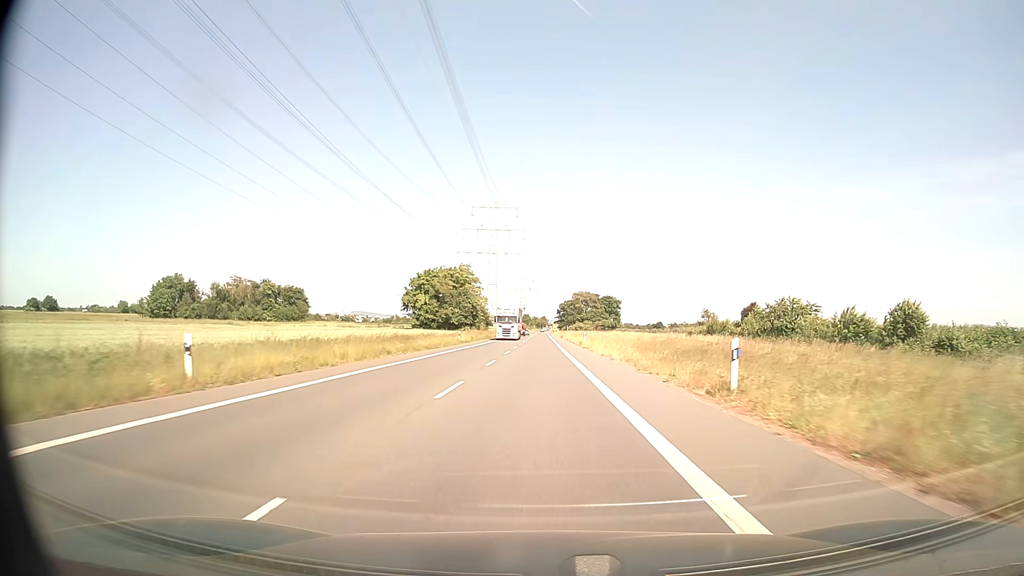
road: secondary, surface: asphalt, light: Day
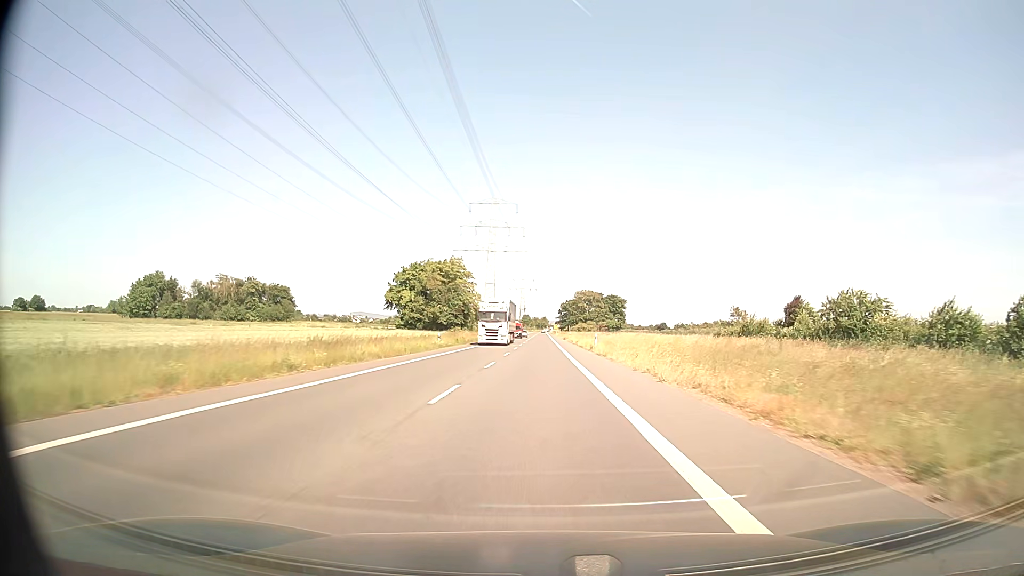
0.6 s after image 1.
(0.0, +12.9) m; 0°
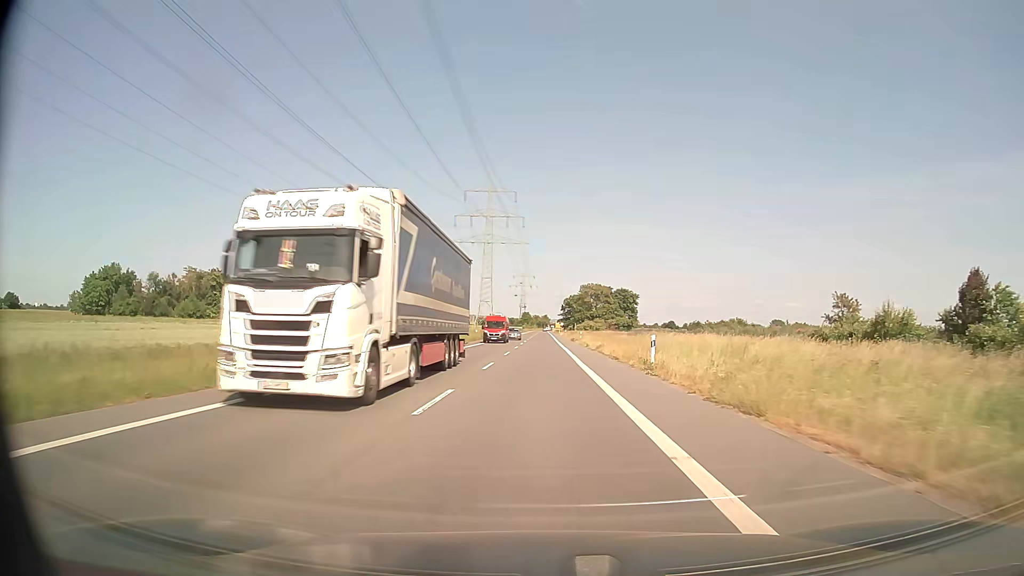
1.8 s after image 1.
(0.0, +25.8) m; 0°
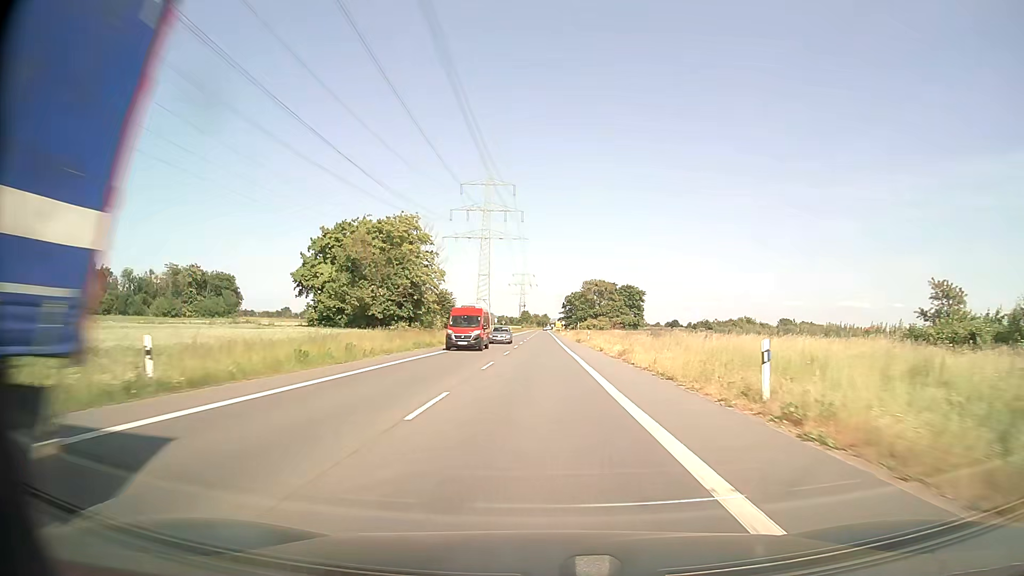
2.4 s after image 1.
(0.0, +12.8) m; 0°
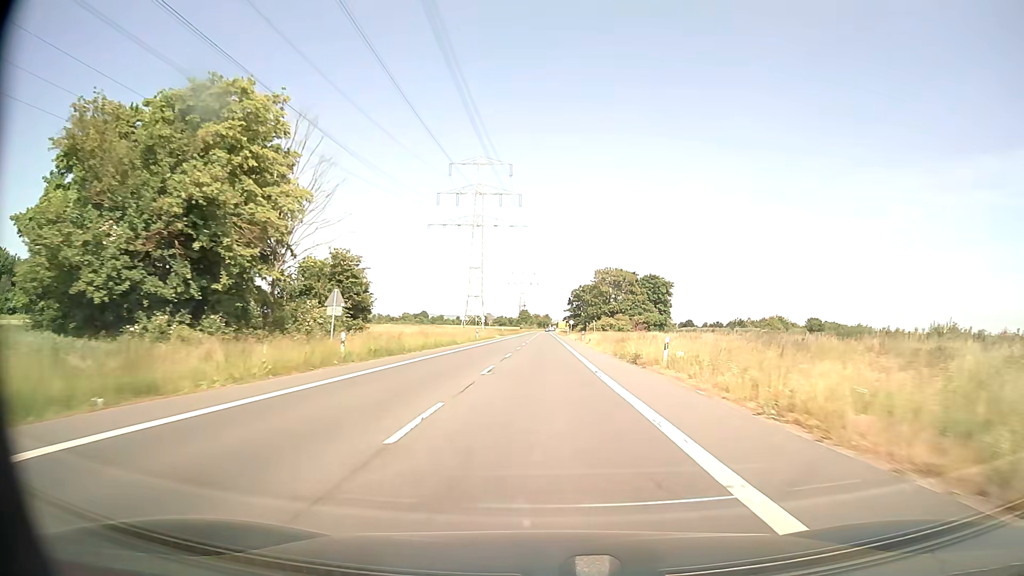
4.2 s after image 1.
(0.0, +38.1) m; 0°
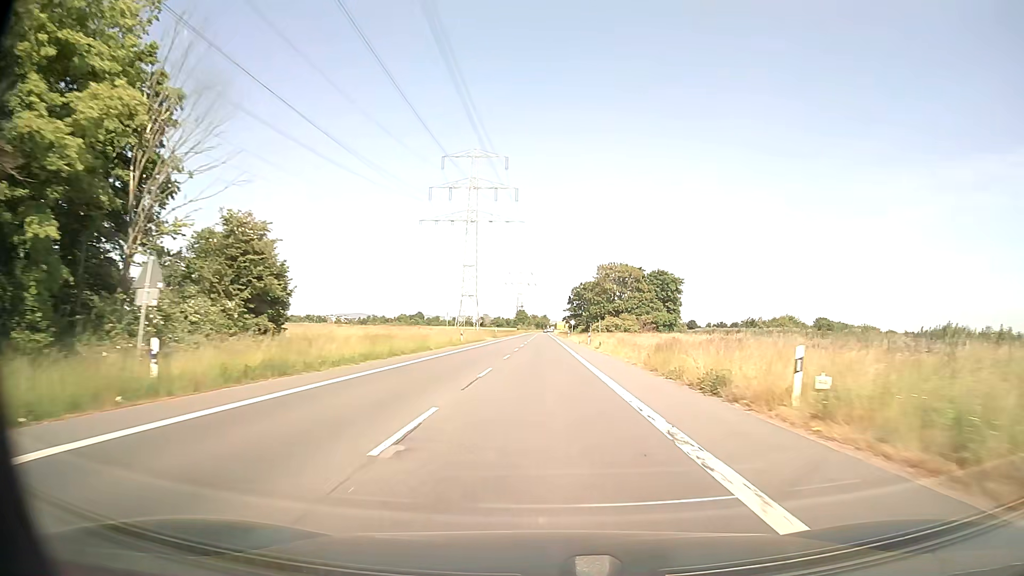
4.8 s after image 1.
(0.0, +12.7) m; 0°
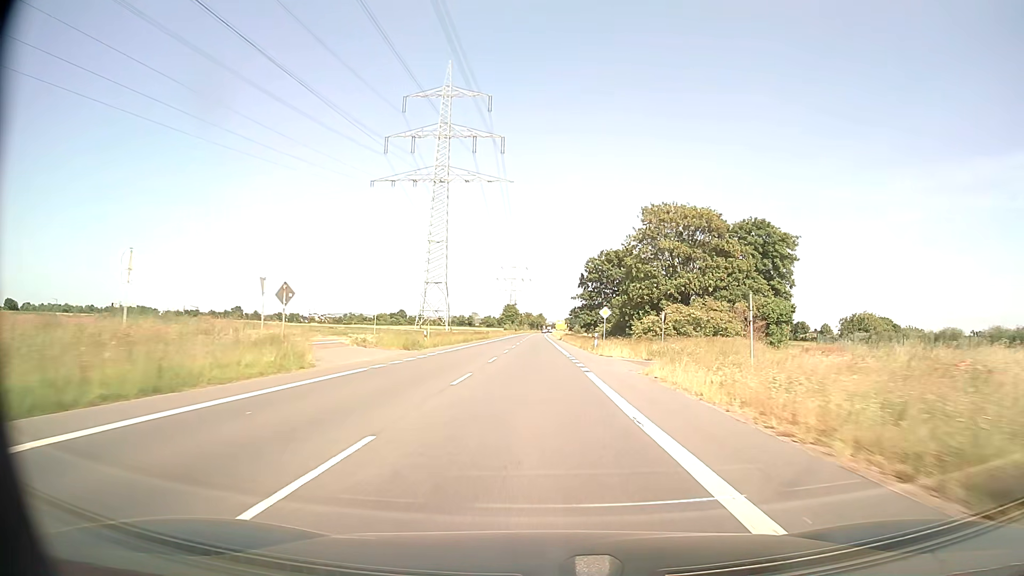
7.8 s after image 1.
(+0.4, +63.4) m; 0°
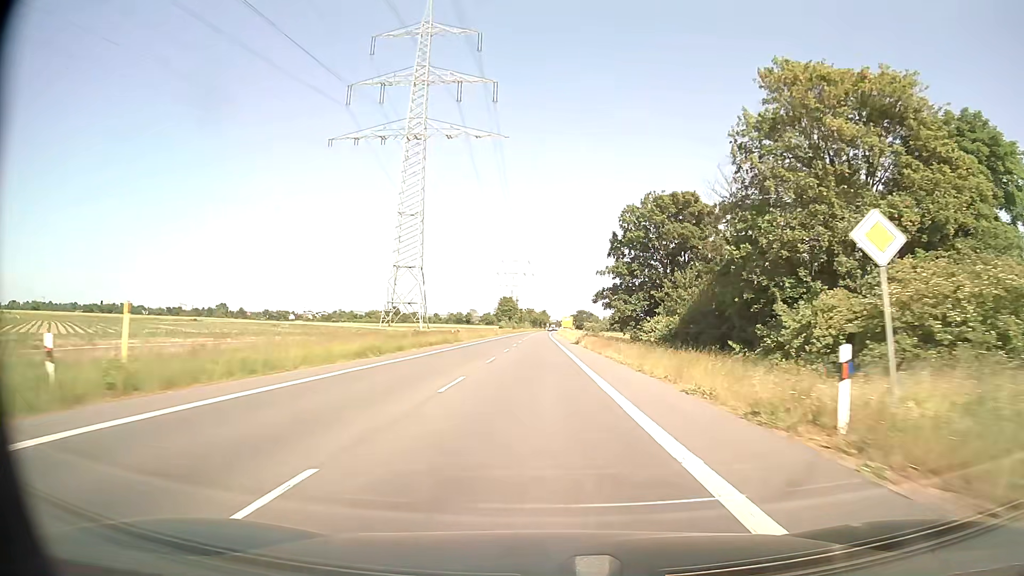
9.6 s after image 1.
(-0.1, +38.2) m; 0°
(0, +10) (0, +20) (0, +30) (0, +40) (0, +50) (0, +60) (0, +70) (0, +80) (0, +90) (0, +100) m
